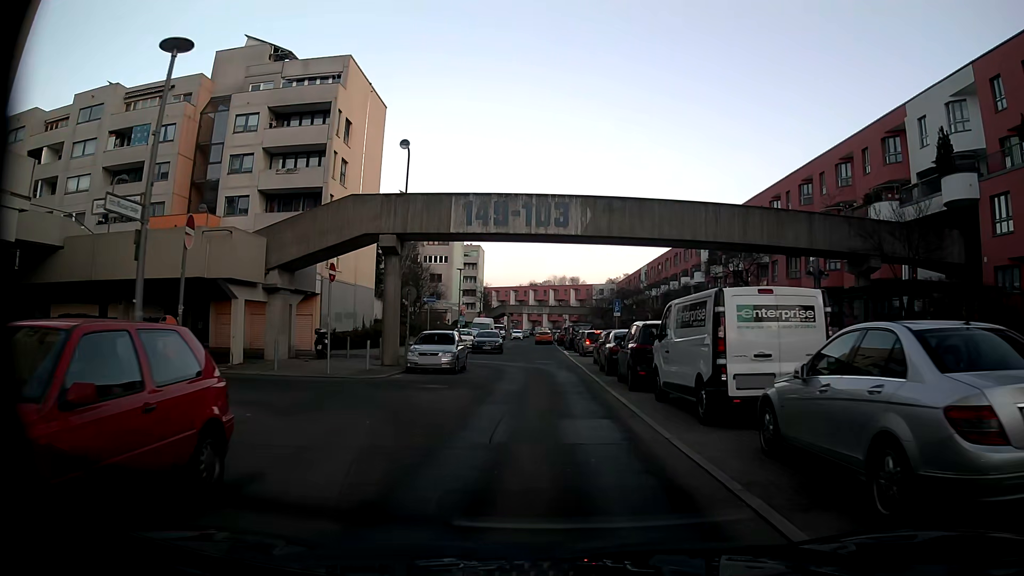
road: residential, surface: asphalt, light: Day
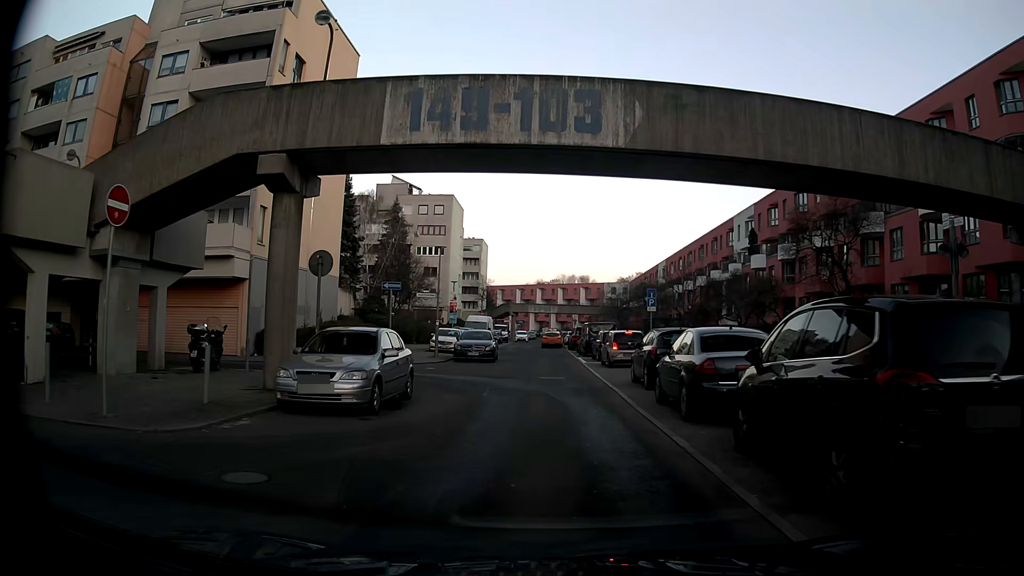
(-0.1, +11.4) m; -1°
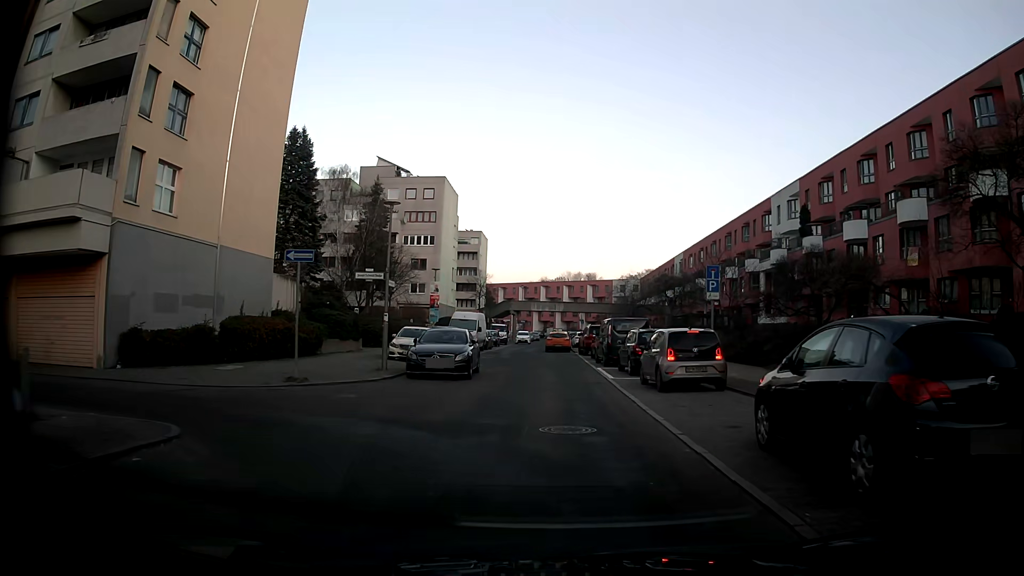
(-0.1, +11.2) m; 0°
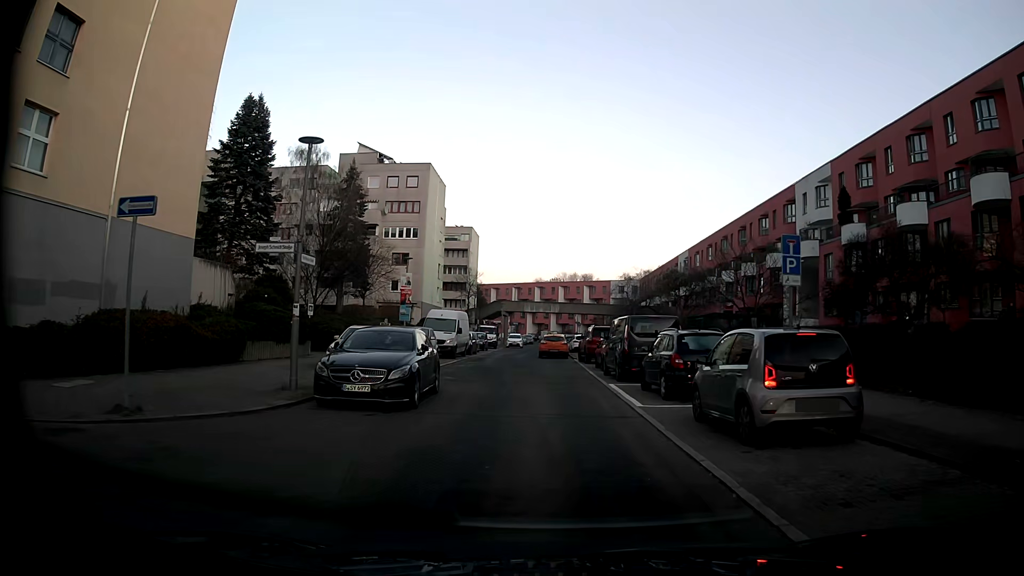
(0.0, +7.5) m; -1°
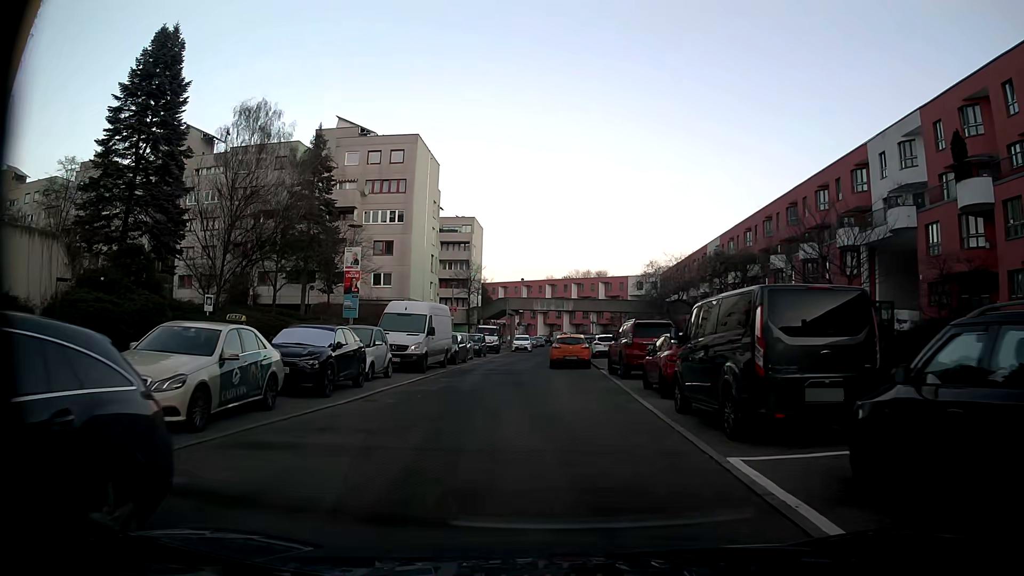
(+0.3, +12.0) m; +1°
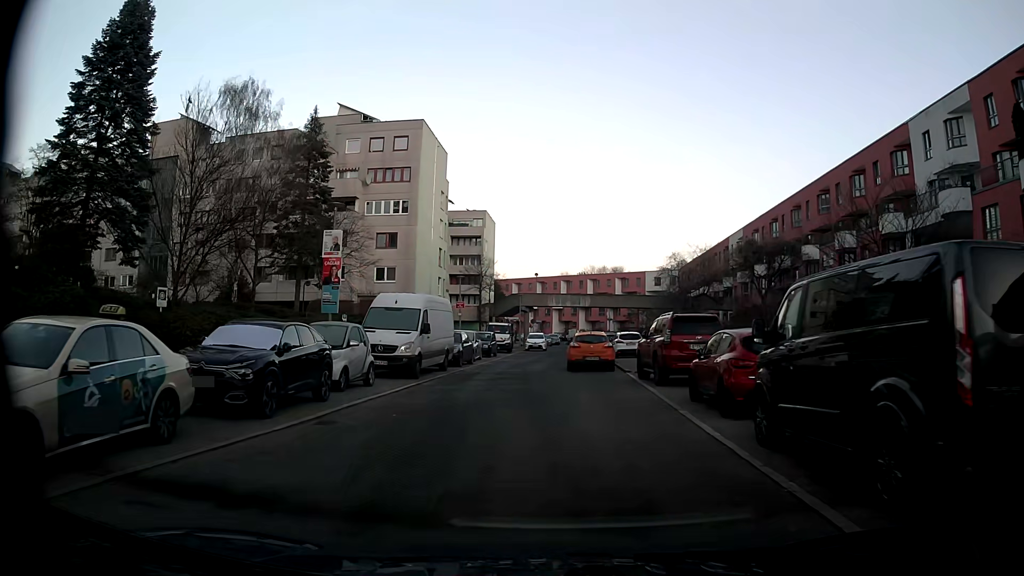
(0.0, +4.0) m; -1°
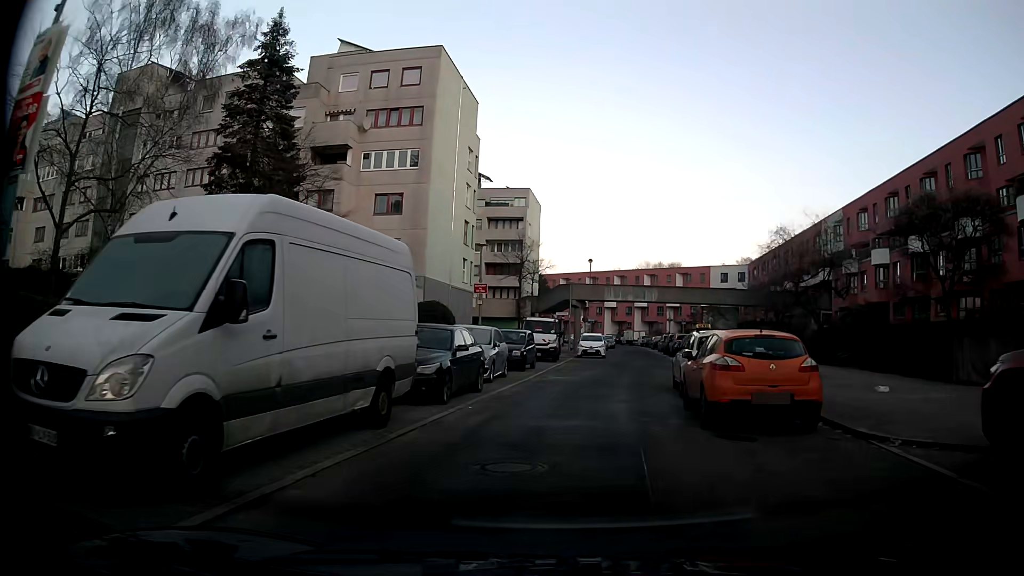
(-0.6, +15.5) m; -4°
(0, +10) (+1, +20) (+3, +30) (+5, +40) (+6, +50) (+7, +59) (+8, +69) (+9, +79) (+10, +89) (+10, +99) m
